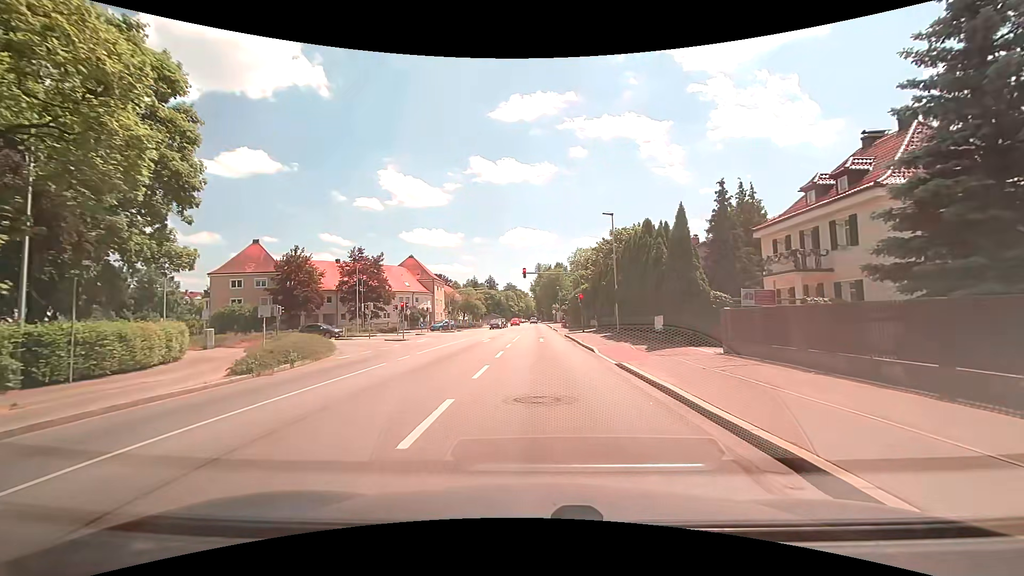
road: secondary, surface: asphalt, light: Day
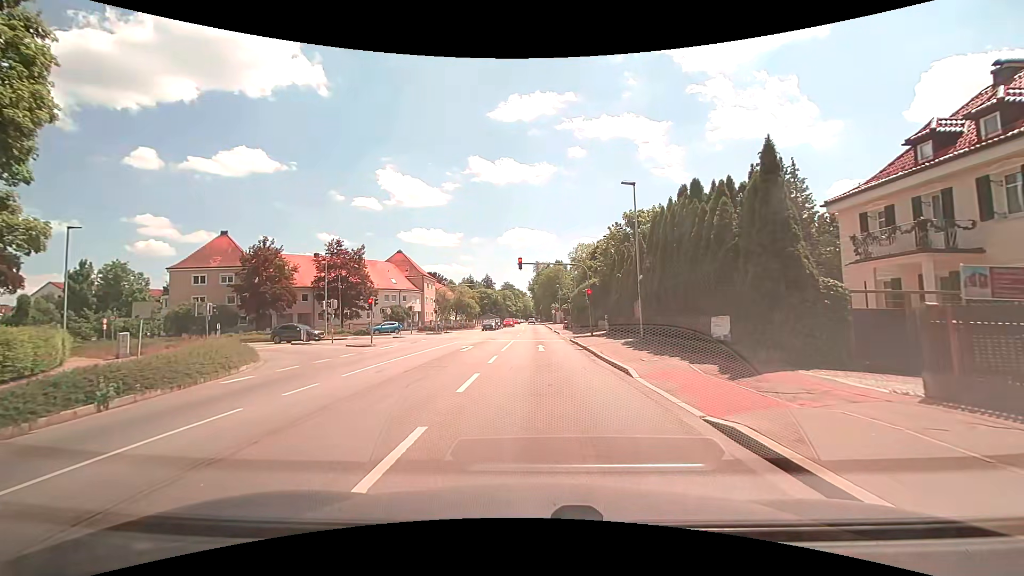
(0.0, +7.9) m; 0°
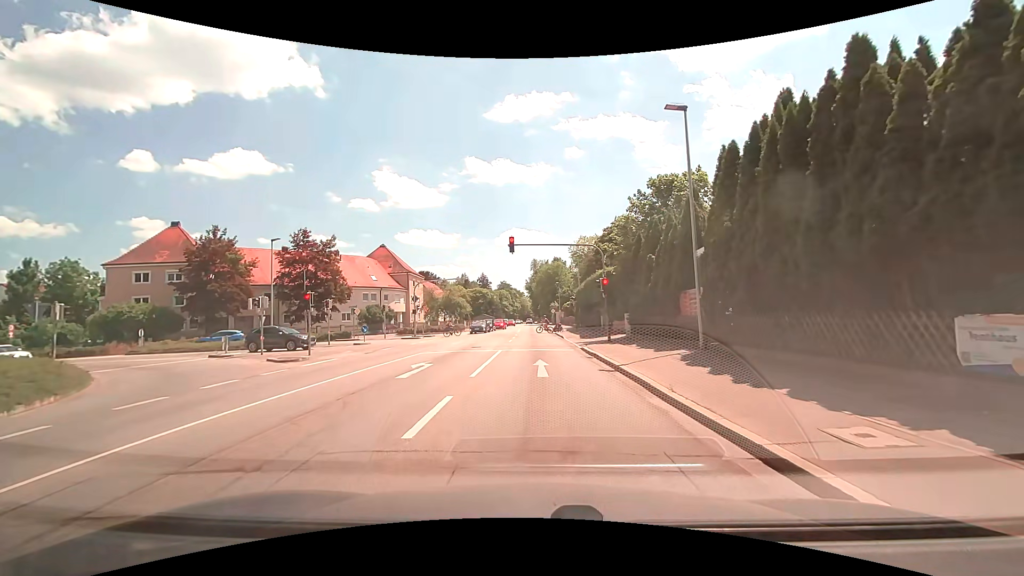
(0.0, +9.3) m; 0°
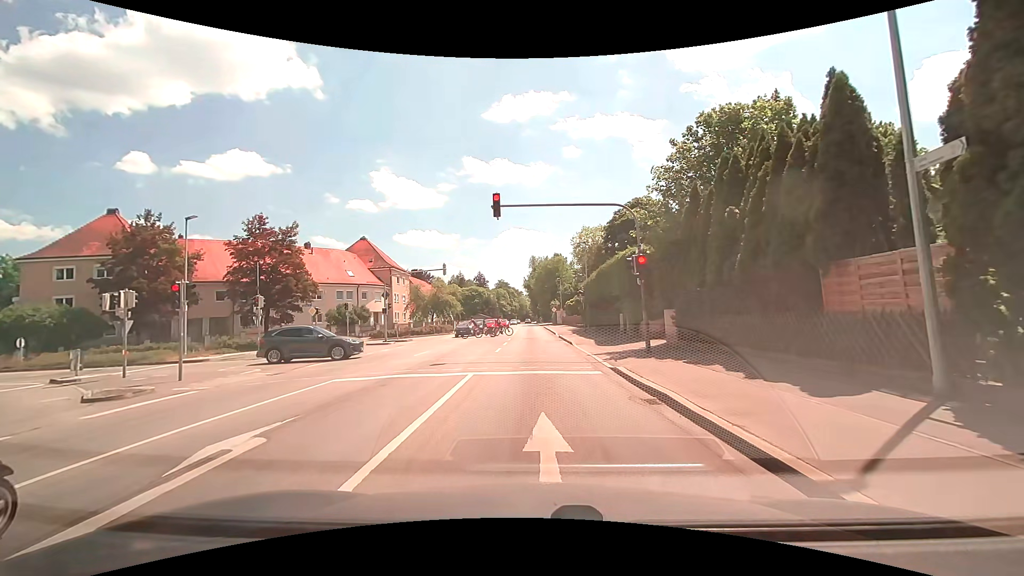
(+0.1, +9.3) m; +2°
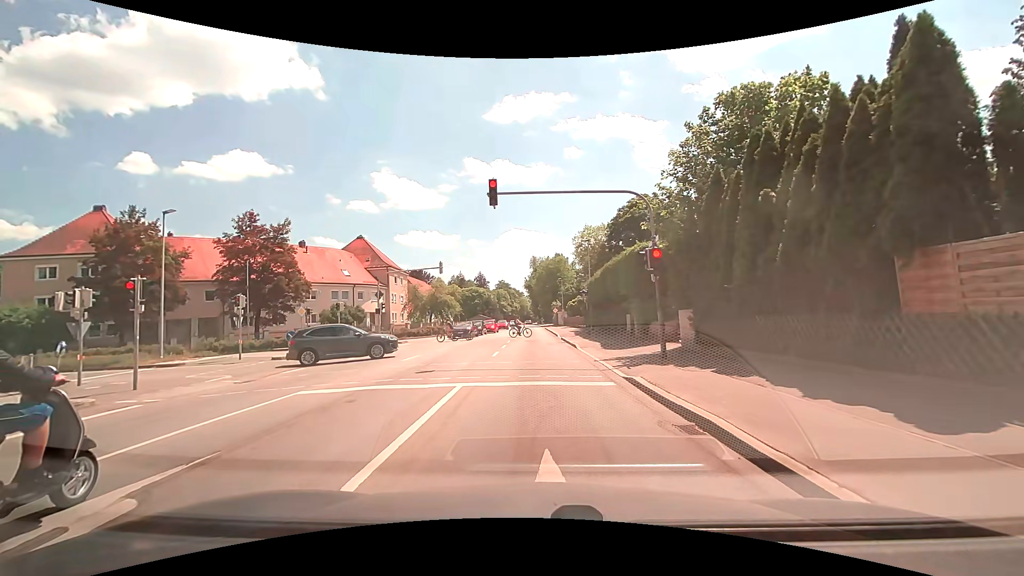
(0.0, +1.9) m; -1°
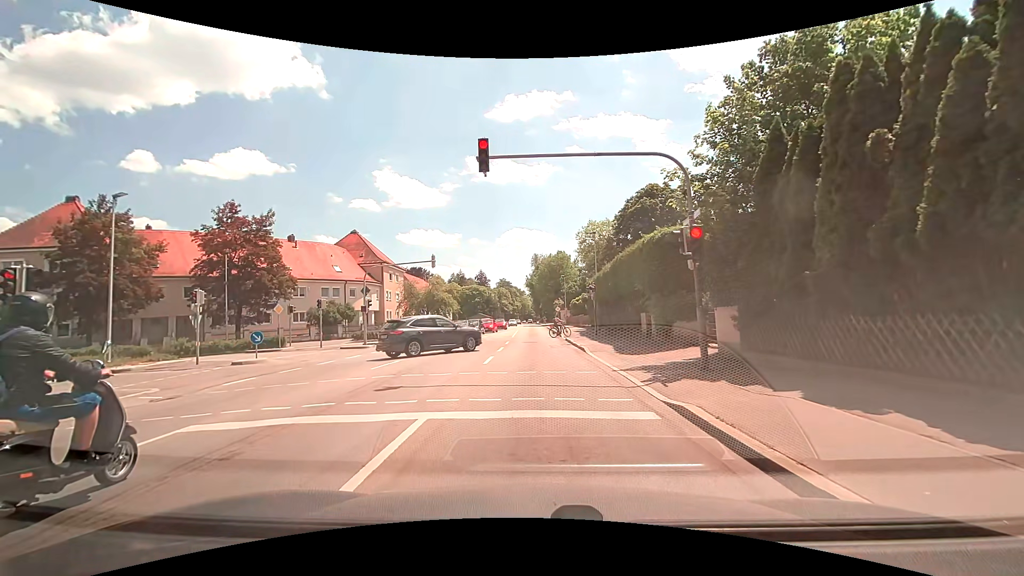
(0.0, +3.5) m; +1°
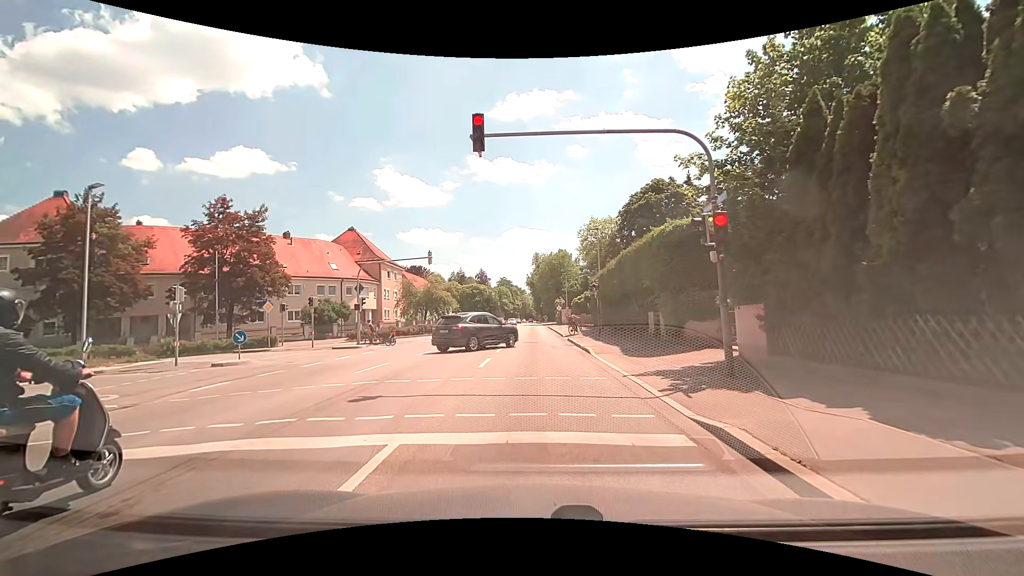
(0.0, +1.3) m; 0°
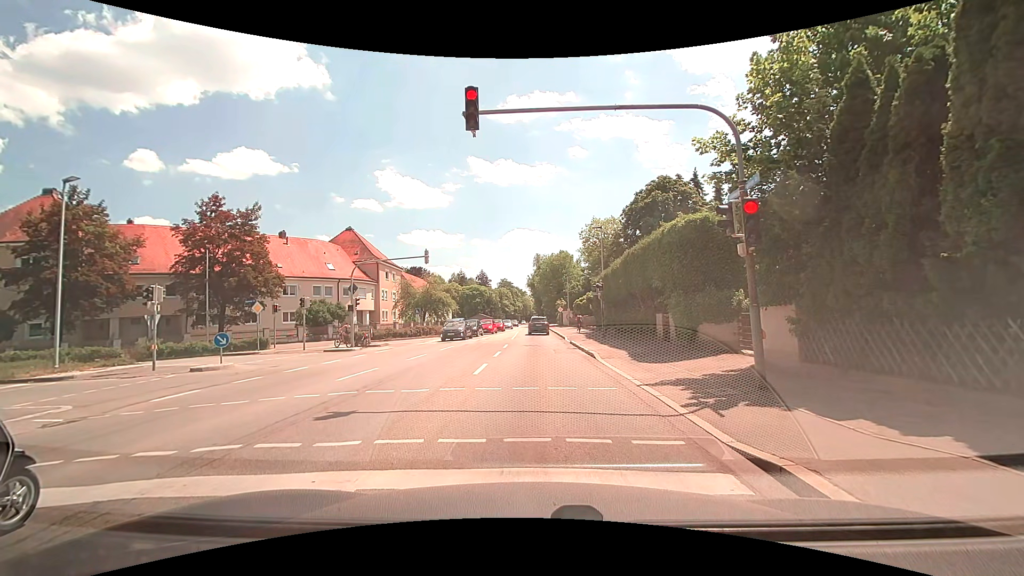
(0.0, +1.3) m; 0°
(0, +10) (0, +20) (0, +30) (-1, +40) (-1, +50) (-1, +60) (-1, +70) (-2, +80) (-2, +90) (-2, +100) m
